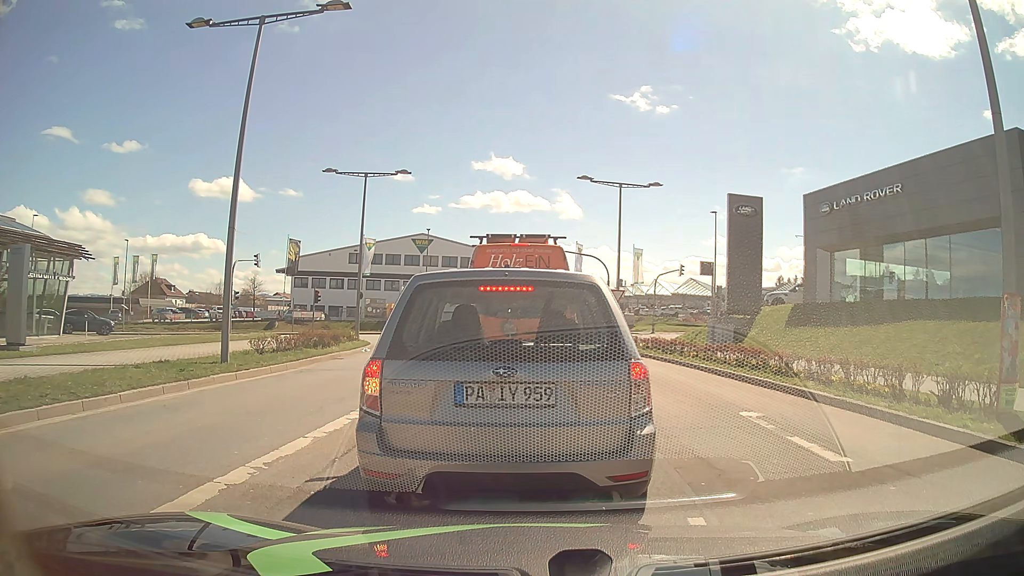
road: secondary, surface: asphalt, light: Day
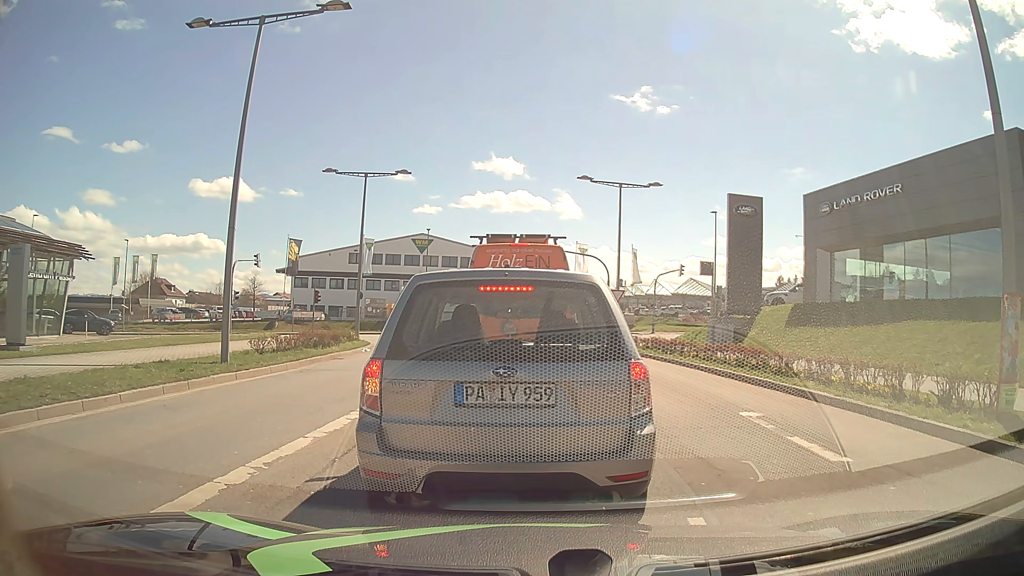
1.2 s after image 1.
(0.0, 0.0) m; 0°
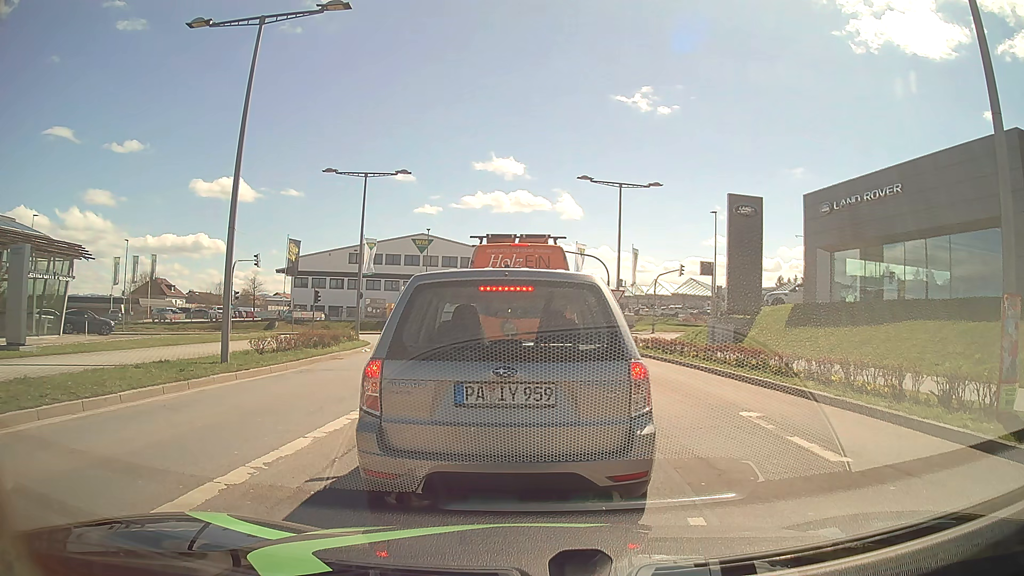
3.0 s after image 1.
(0.0, 0.0) m; 0°
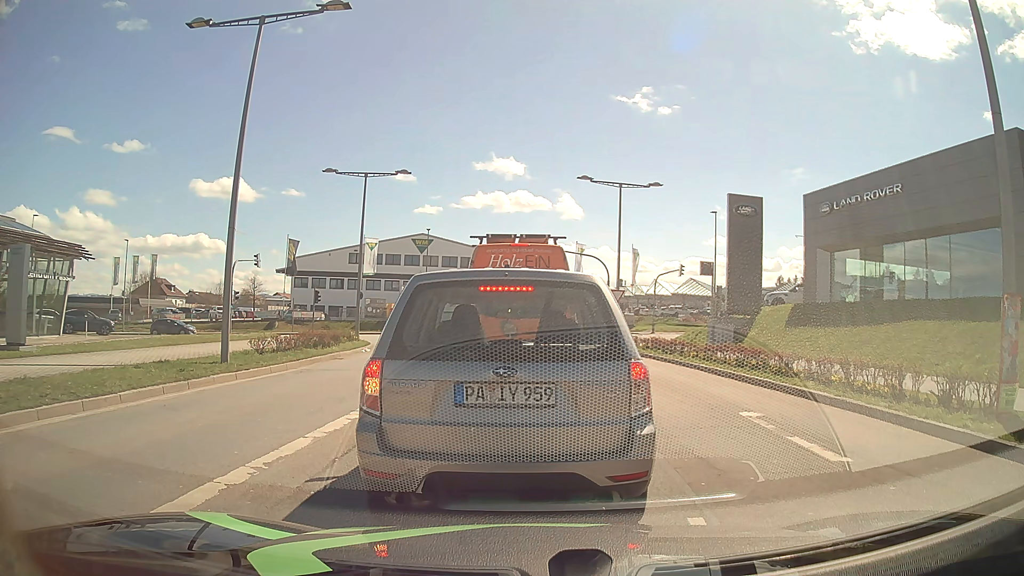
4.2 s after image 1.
(0.0, 0.0) m; 0°
(-1, +10) (-1, +20) (-2, +30) (-3, +40) (-5, +50) (-11, +58) (-20, +62) (-30, +63) (-40, +62) (-50, +60) m
